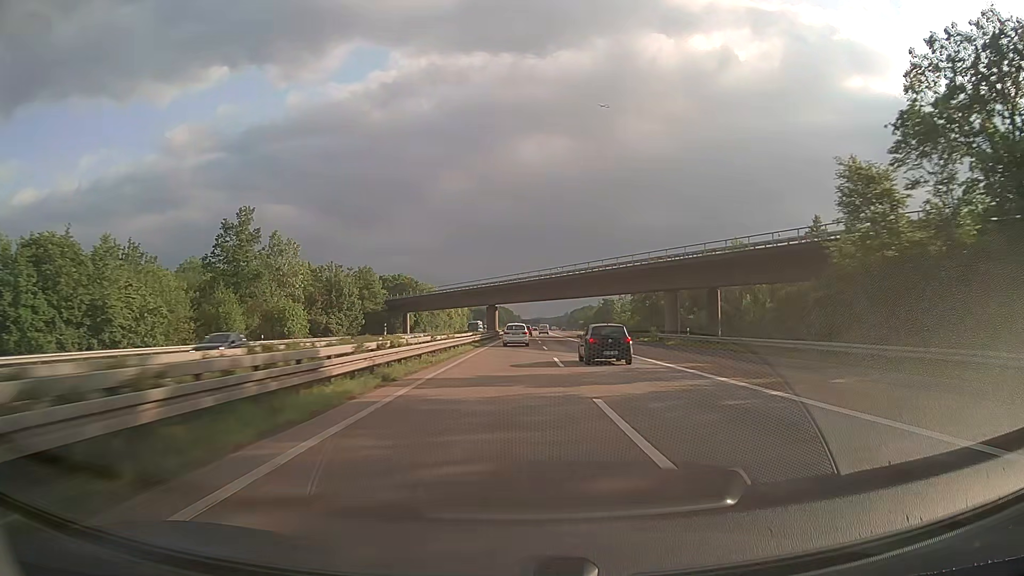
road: motorway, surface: asphalt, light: Day
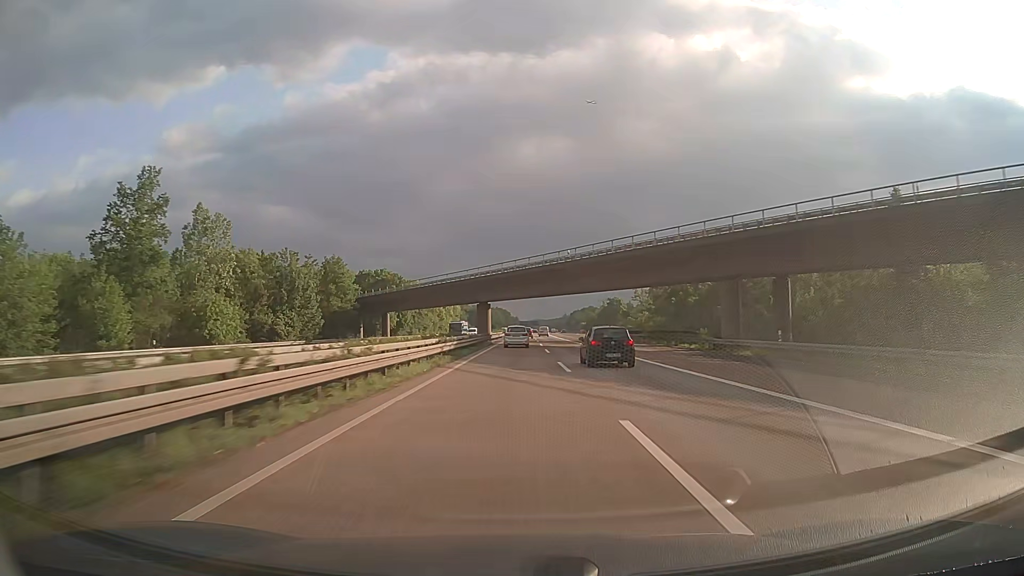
(0.0, +19.6) m; 0°
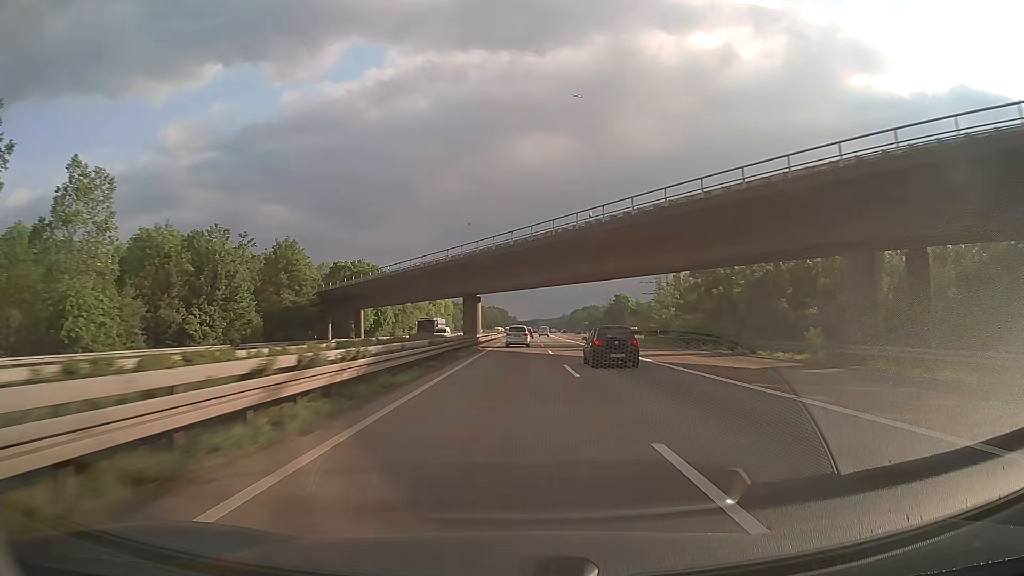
(0.0, +19.8) m; 0°
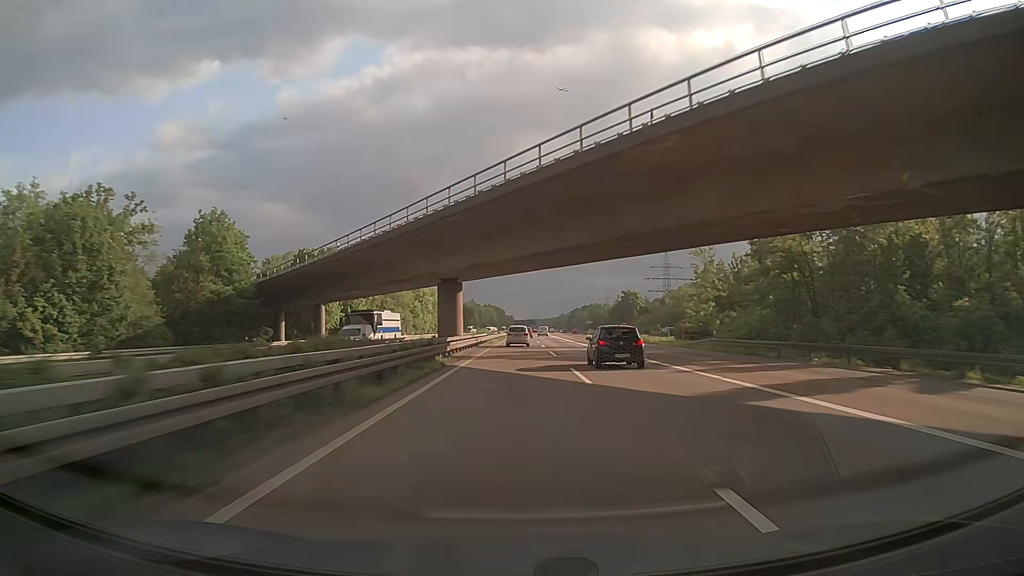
(+0.1, +20.0) m; 0°
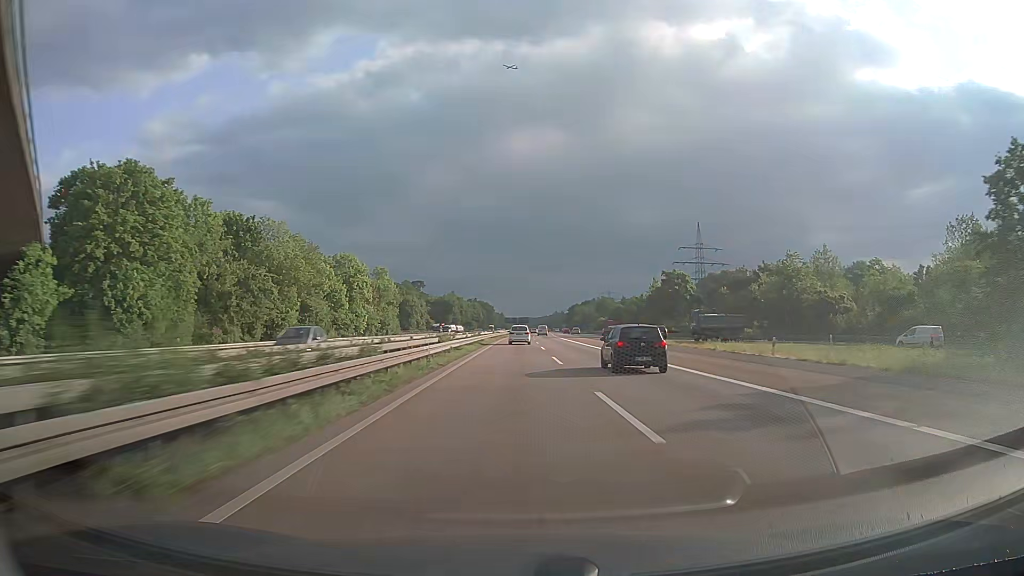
(+0.2, +61.0) m; +1°
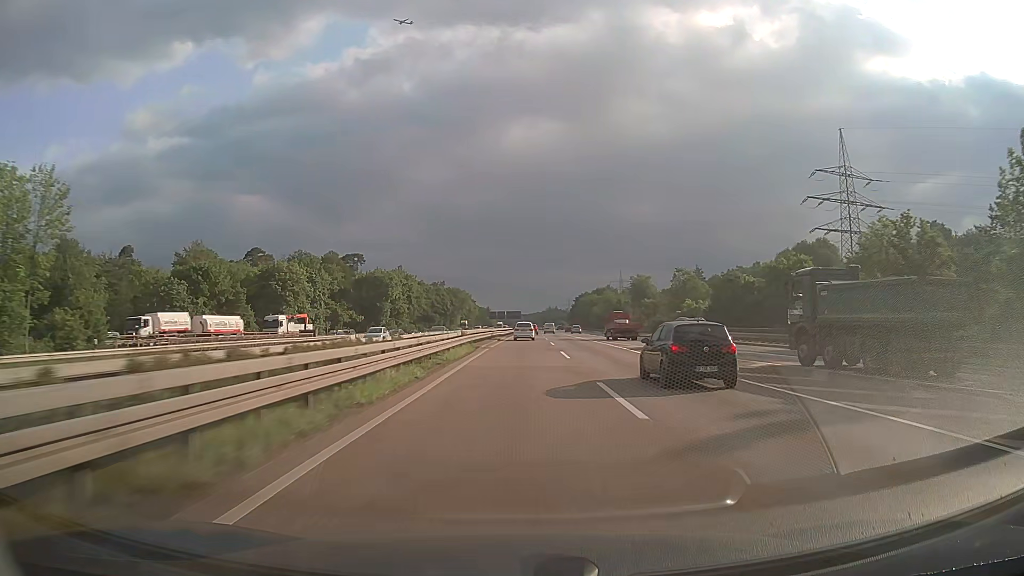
(+0.6, +103.7) m; +1°
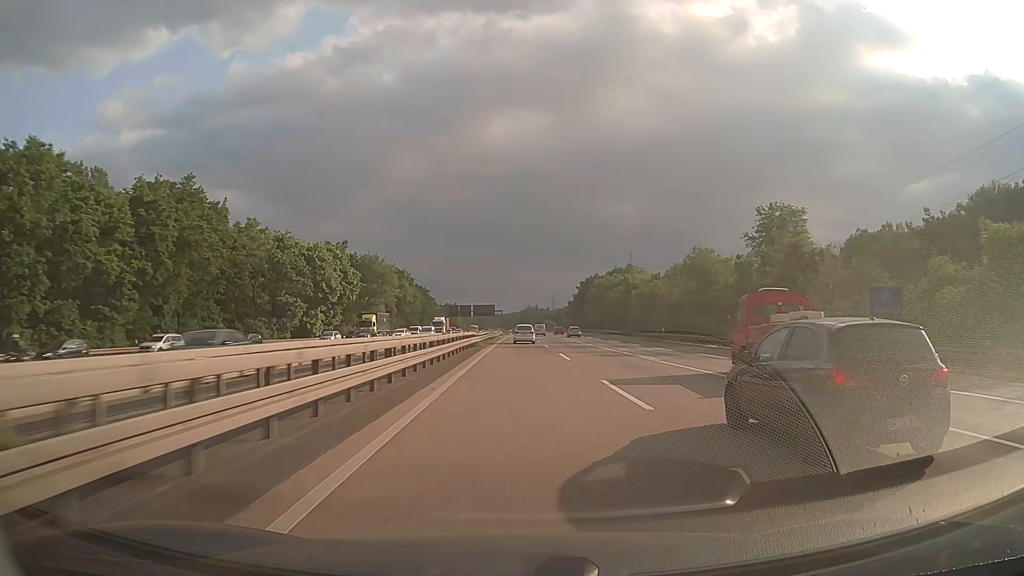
(+1.6, +104.8) m; +2°
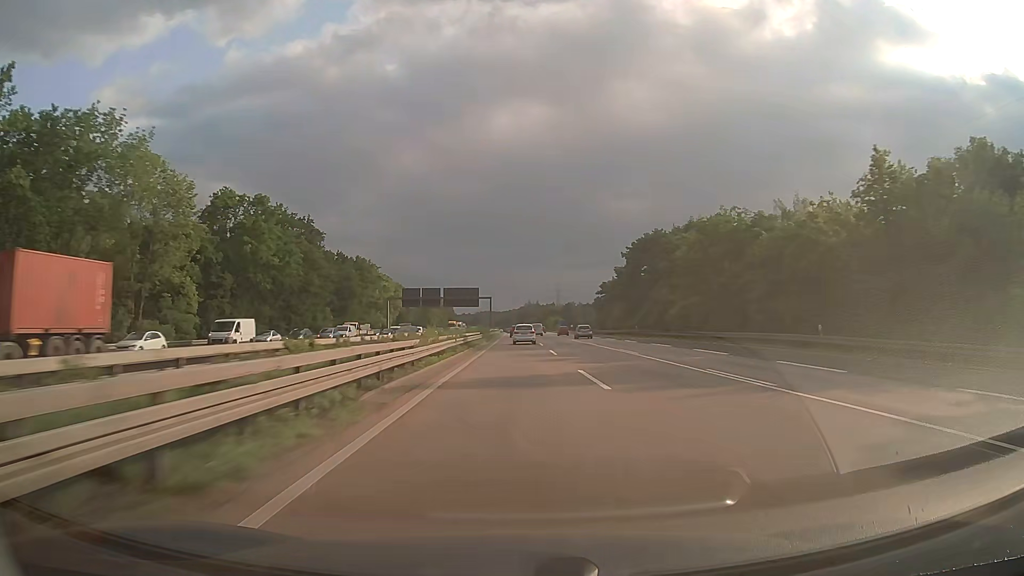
(+0.4, +84.7) m; 0°
(0, +10) (0, +20) (0, +30) (0, +40) (0, +50) (0, +60) (0, +70) (0, +80) (0, +90) (-1, +100) m
